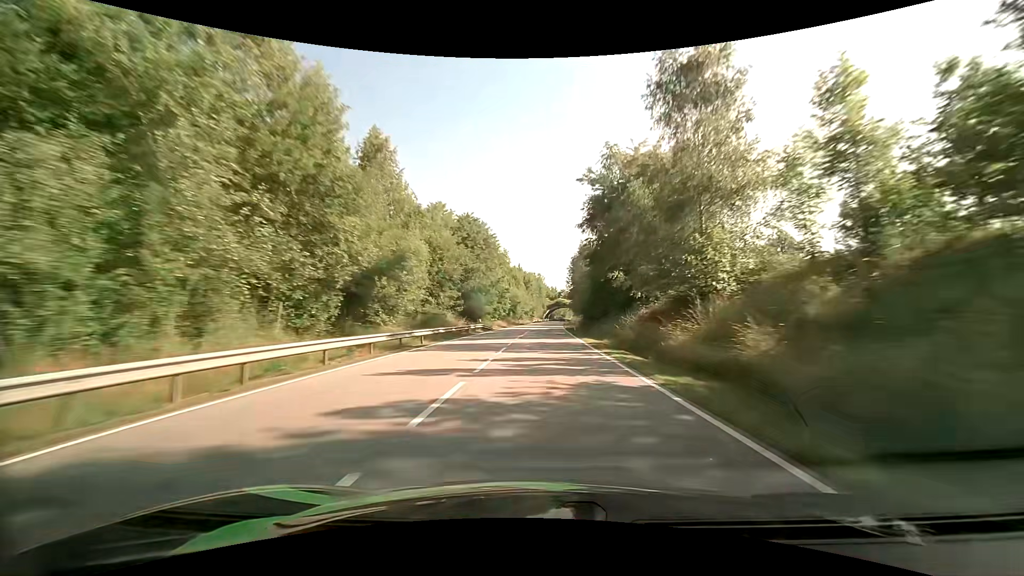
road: primary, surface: asphalt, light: Day
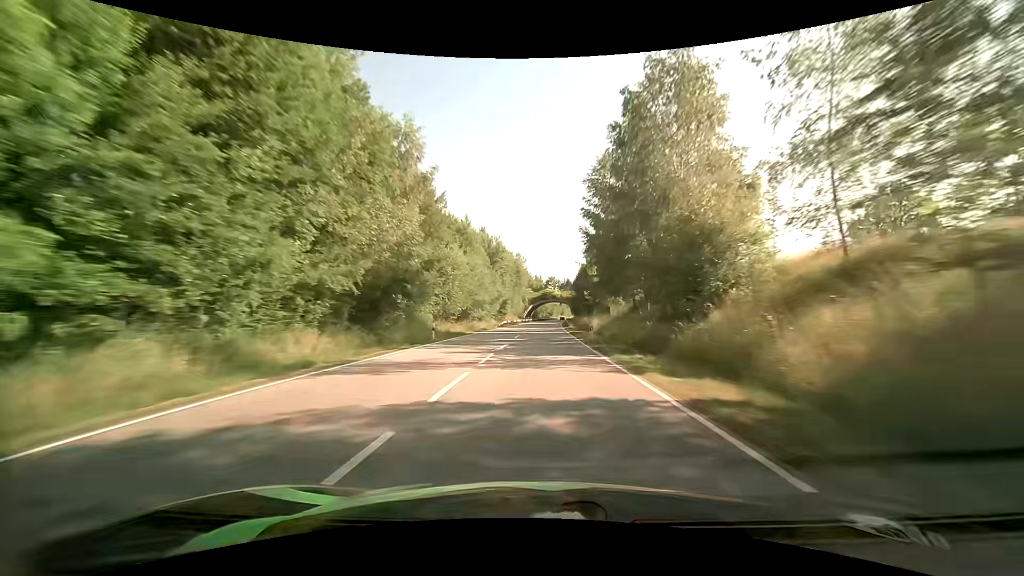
(+1.5, +70.7) m; +2°
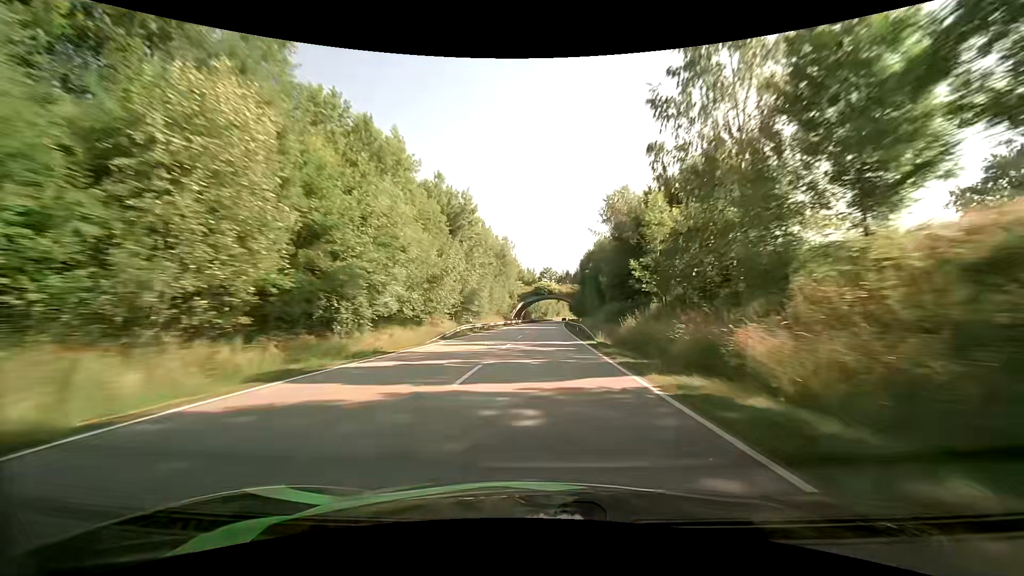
(+0.3, +35.0) m; +1°
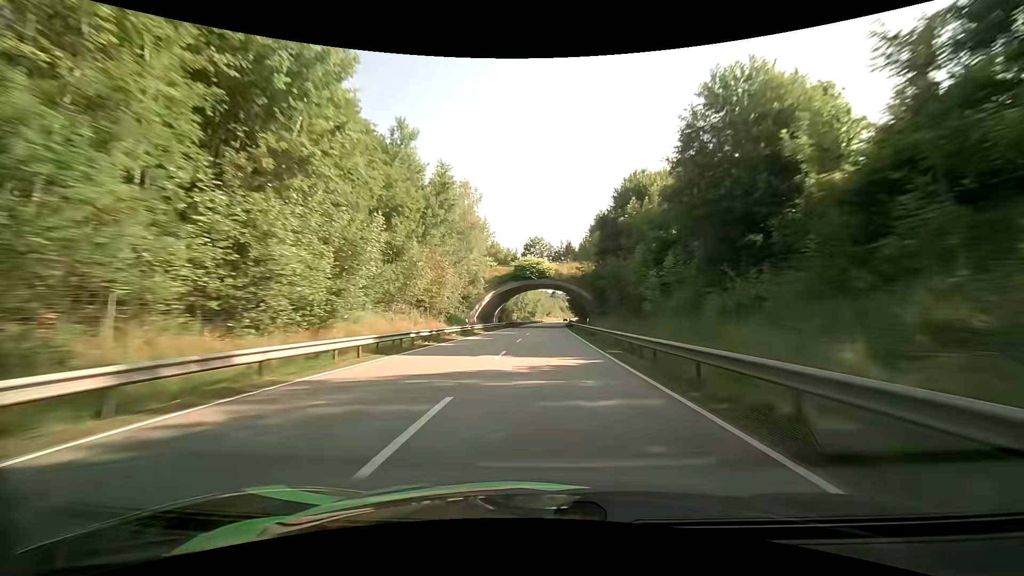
(+0.6, +53.1) m; +1°
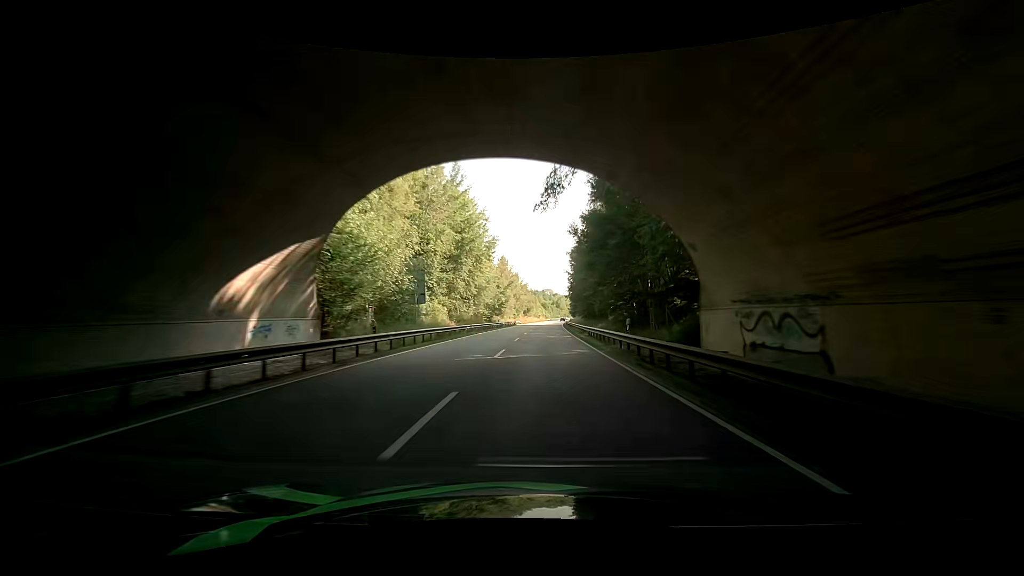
(+1.3, +71.5) m; +2°
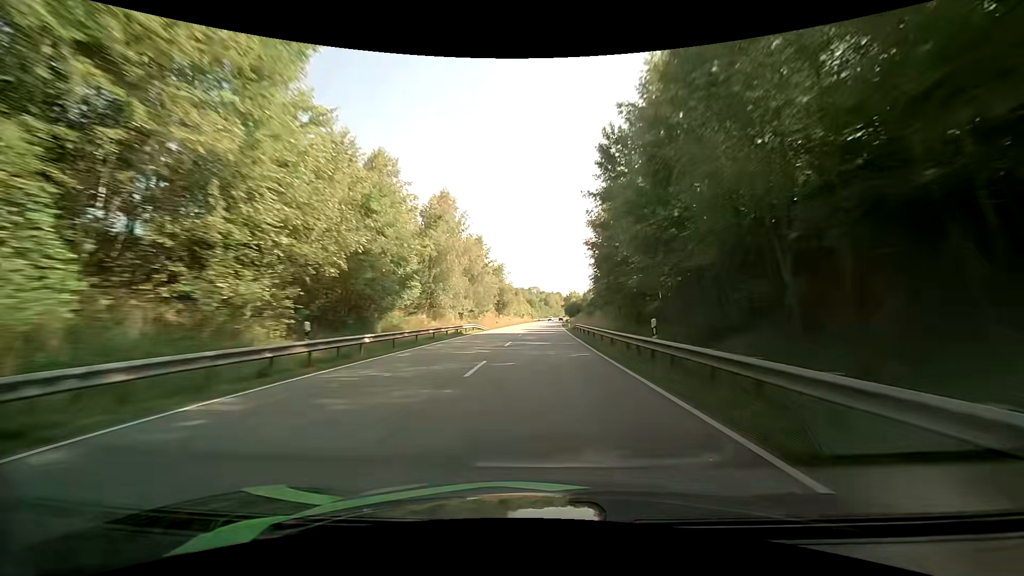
(+0.5, +53.7) m; +1°
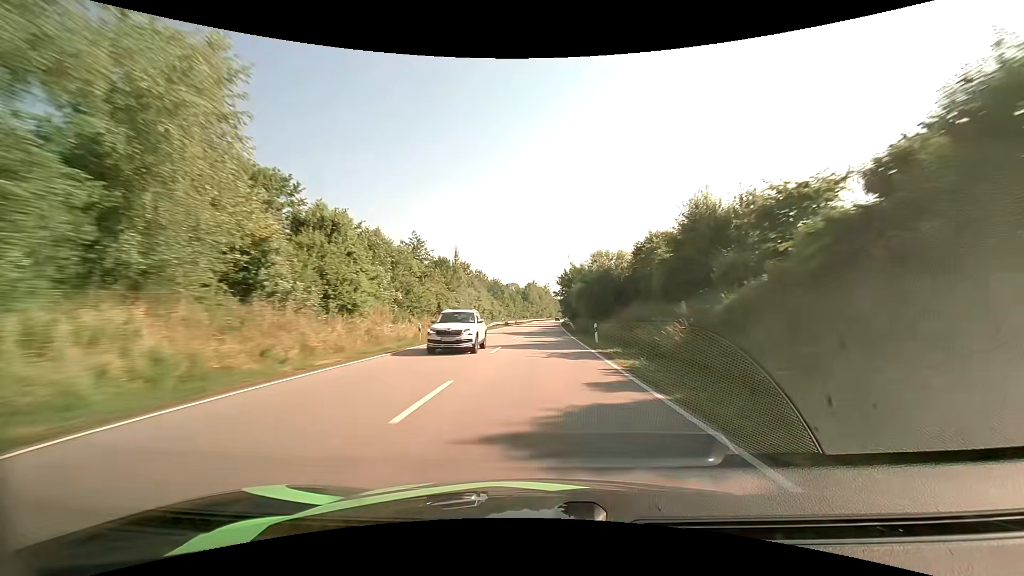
(+2.1, +88.9) m; +2°
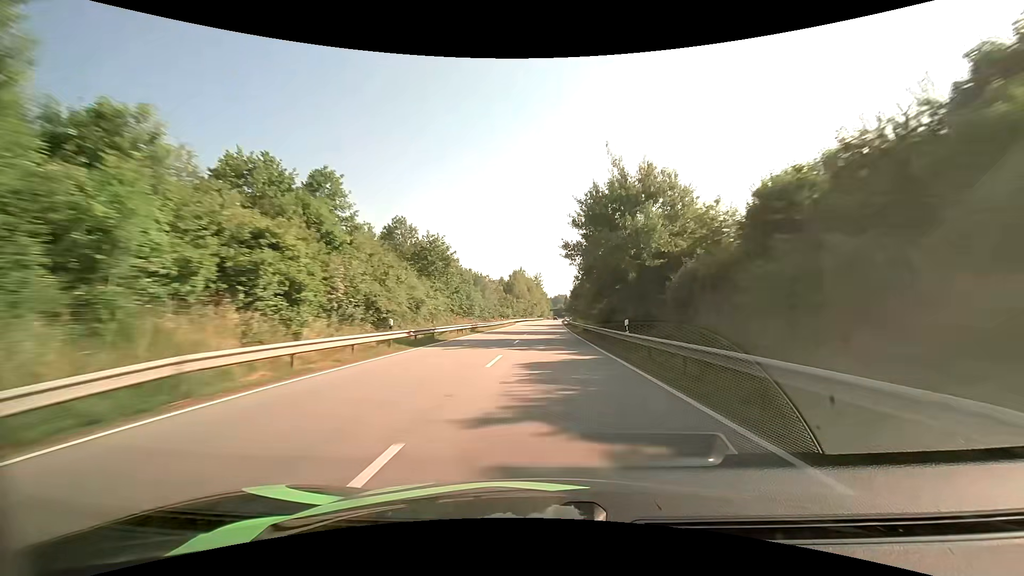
(+0.4, +53.3) m; +1°
(0, +10) (0, +20) (0, +30) (0, +40) (+1, +50) (+1, +60) (+1, +70) (+2, +80) (+2, +90) (+2, +100) m
